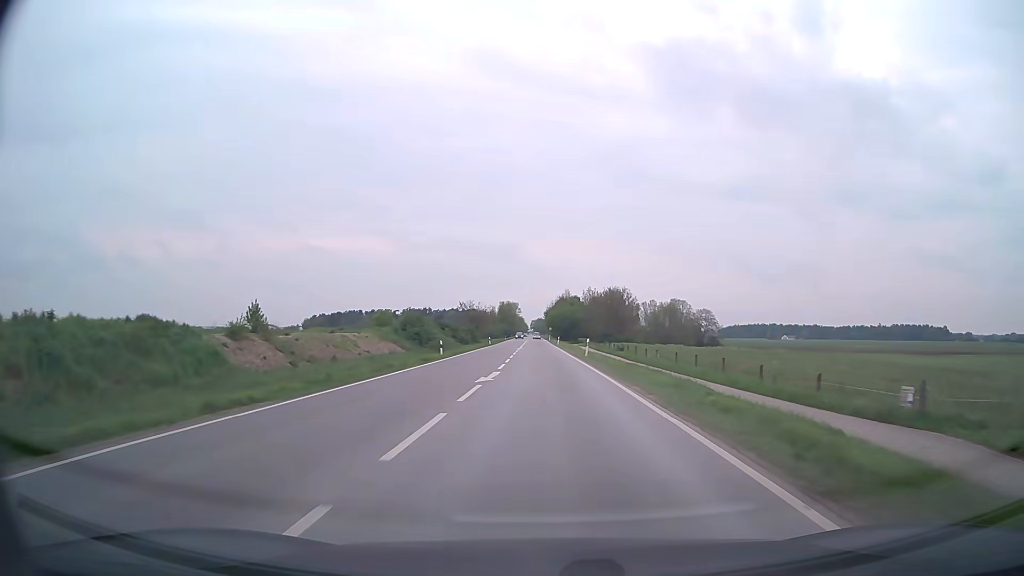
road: secondary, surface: asphalt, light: Day
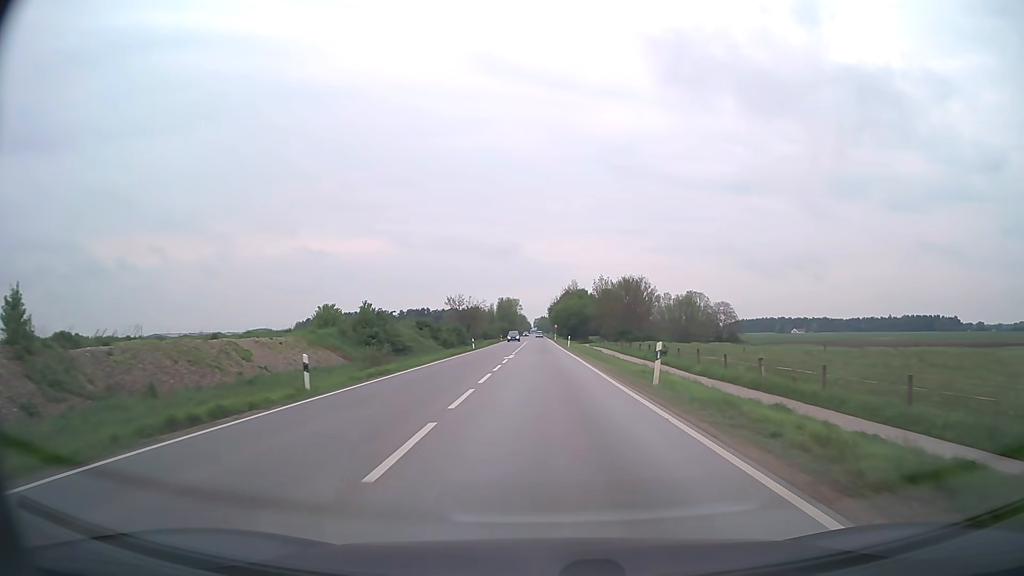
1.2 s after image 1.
(-0.2, +24.9) m; -1°
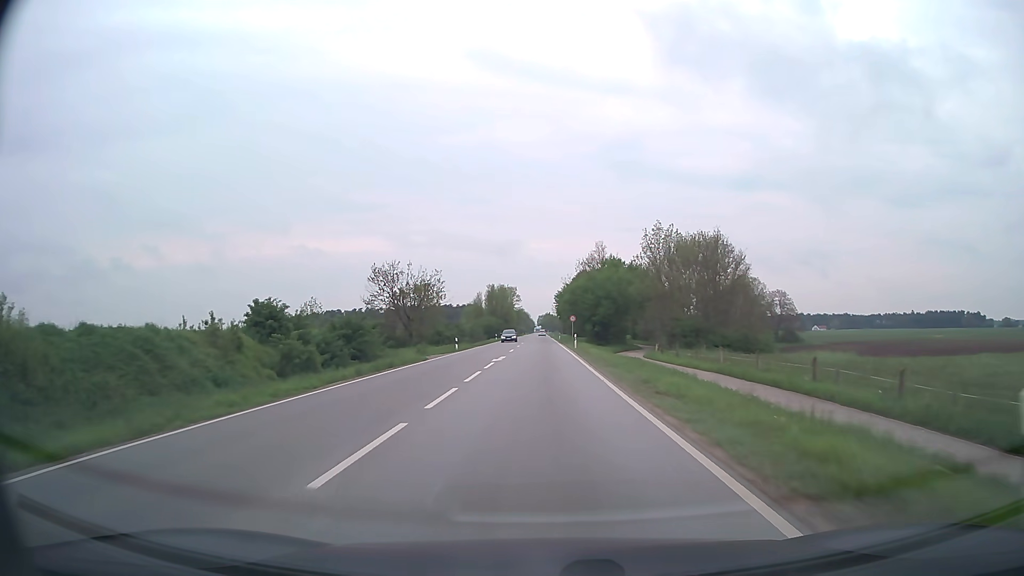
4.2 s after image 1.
(-0.1, +60.2) m; 0°
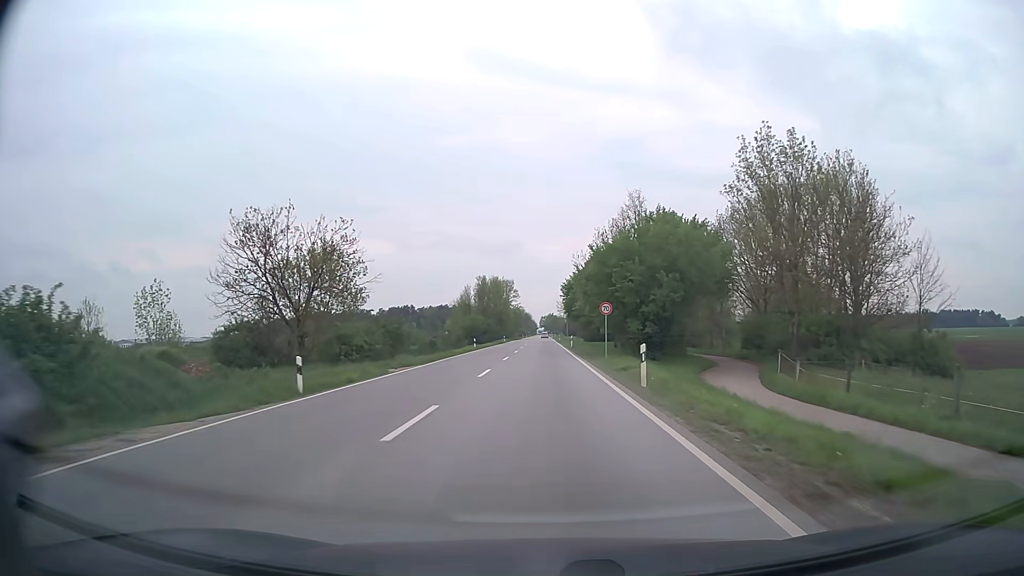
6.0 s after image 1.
(-0.1, +33.1) m; 0°
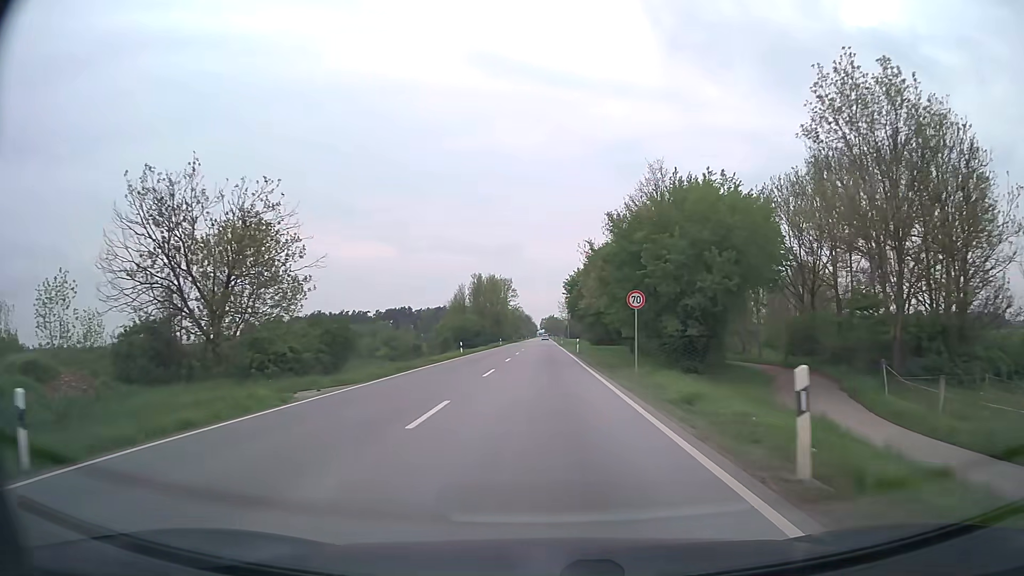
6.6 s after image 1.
(0.0, +10.7) m; 0°
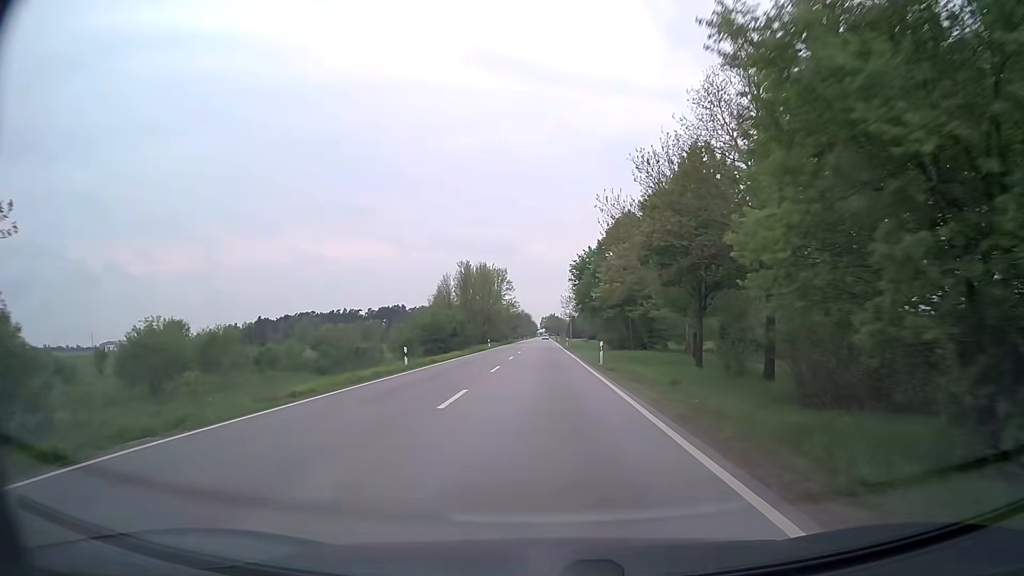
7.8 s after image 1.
(0.0, +21.4) m; 0°
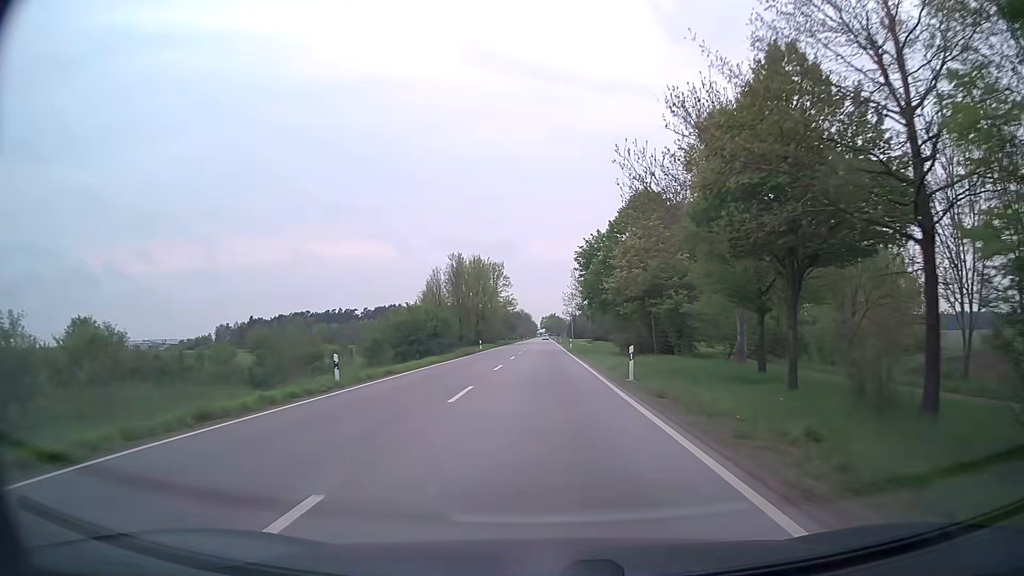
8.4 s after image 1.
(0.0, +10.7) m; 0°
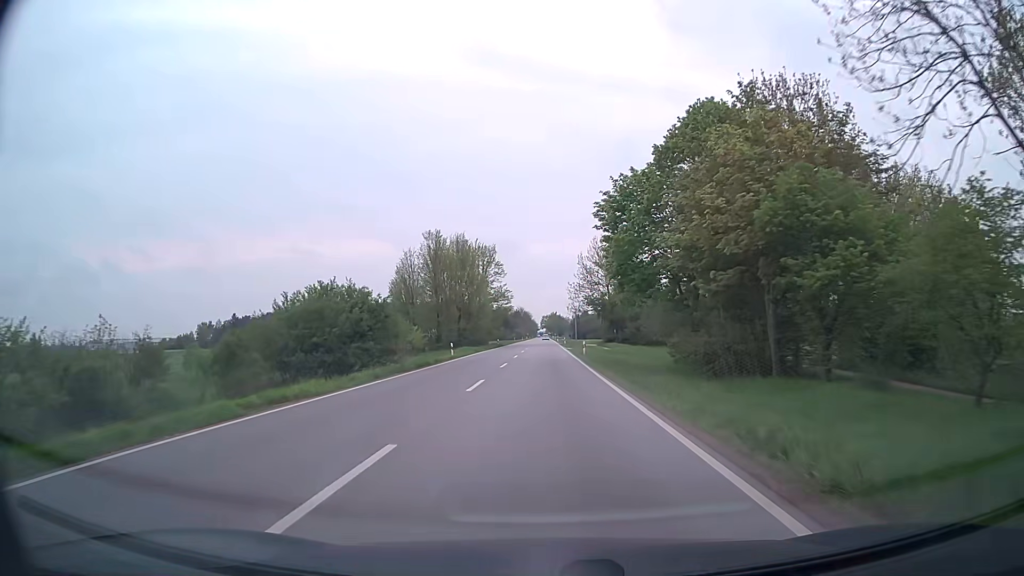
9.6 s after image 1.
(0.0, +21.3) m; 0°
(0, +10) (0, +20) (0, +30) (0, +40) (0, +50) (+1, +60) (+1, +70) (+1, +80) (+1, +90) (+1, +100) m
